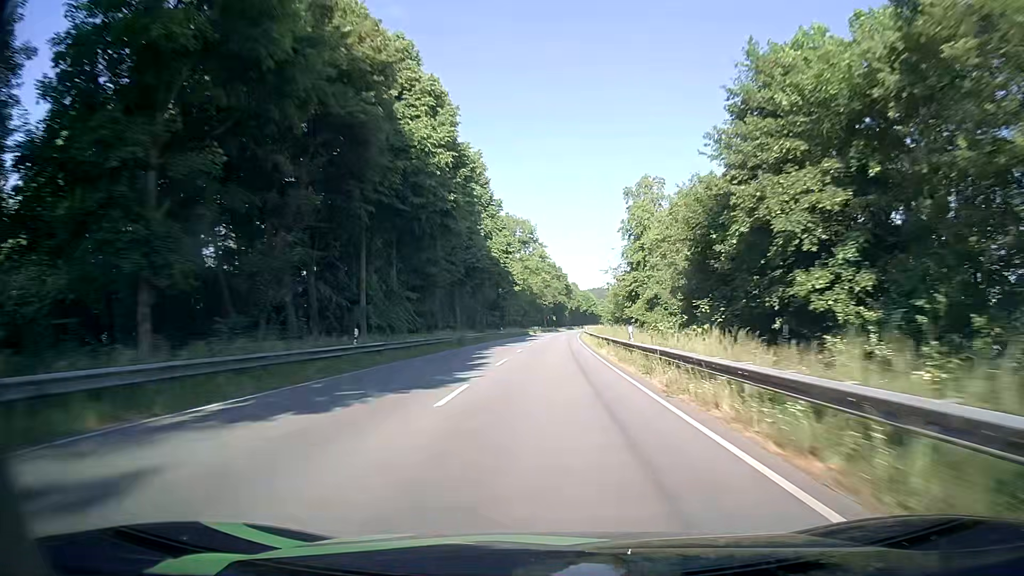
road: primary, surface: asphalt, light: Day
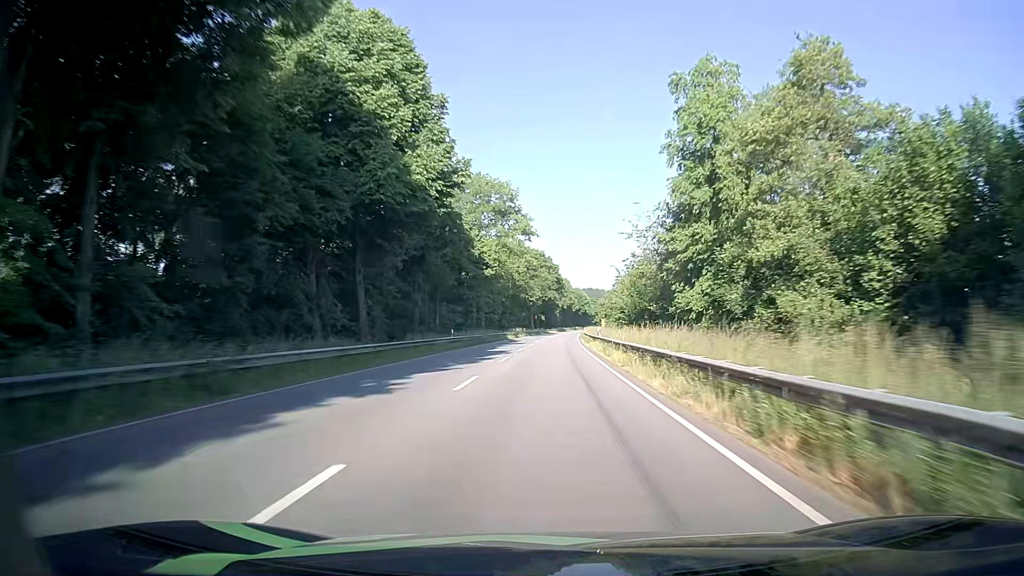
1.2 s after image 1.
(+0.4, +33.1) m; +1°
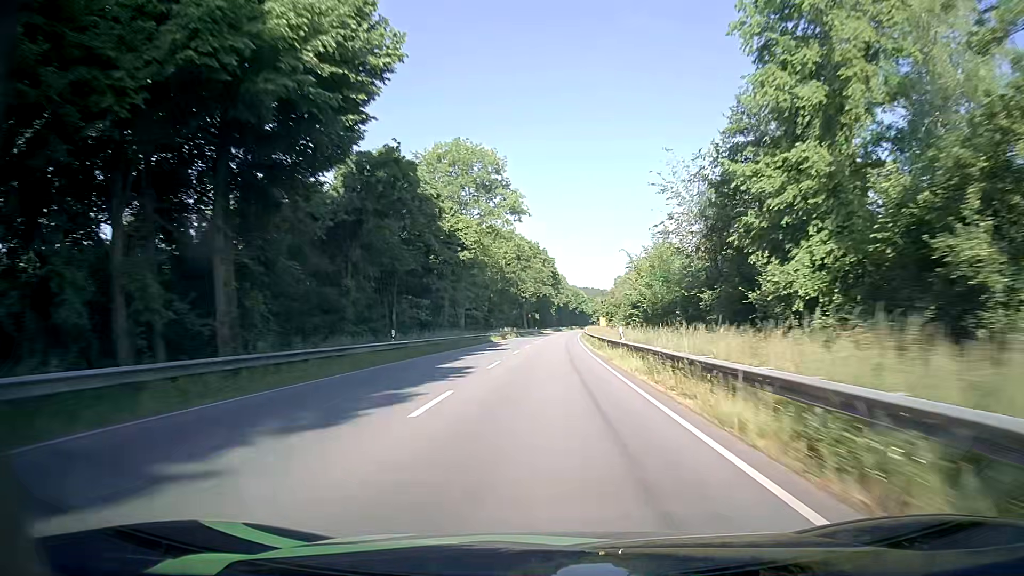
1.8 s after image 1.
(+0.1, +16.5) m; 0°
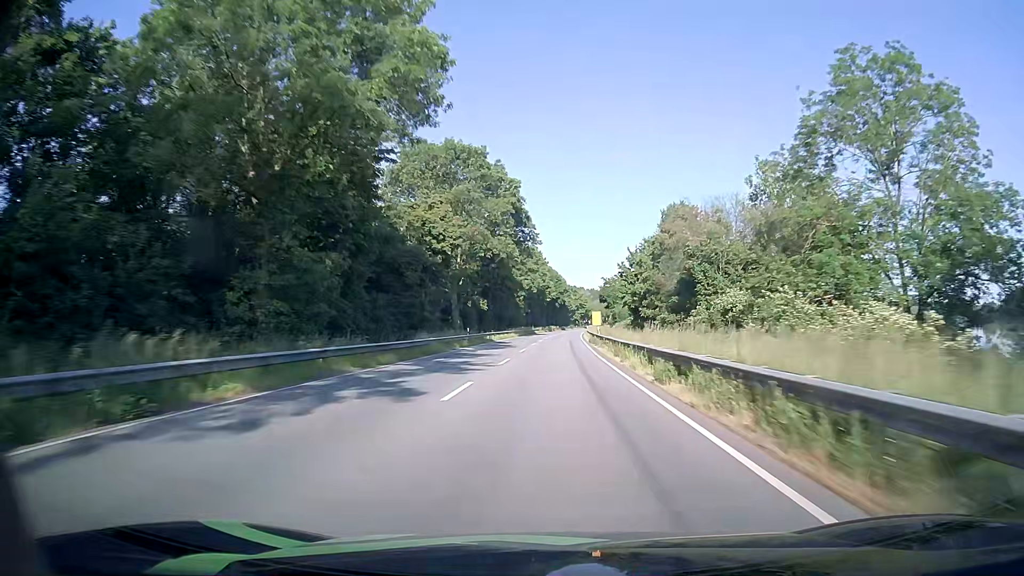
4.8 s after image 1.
(+2.0, +82.1) m; +3°
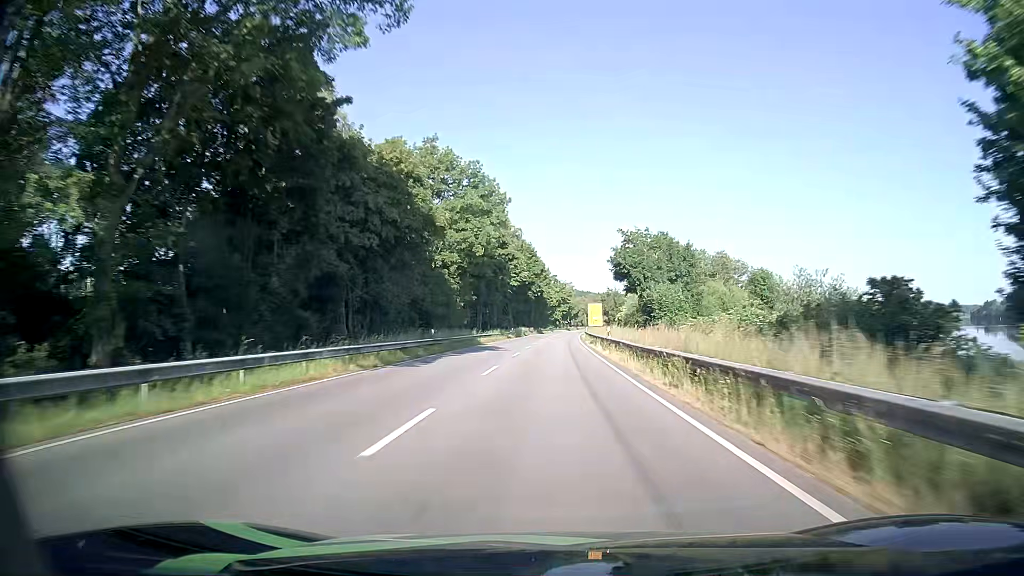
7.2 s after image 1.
(+1.2, +65.4) m; +2°
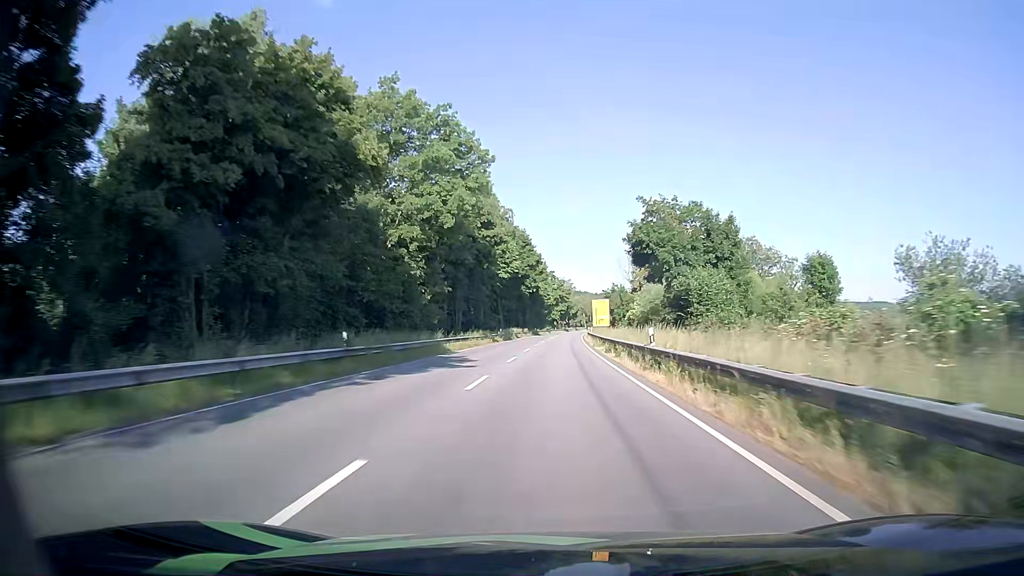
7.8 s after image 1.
(+0.1, +16.4) m; 0°
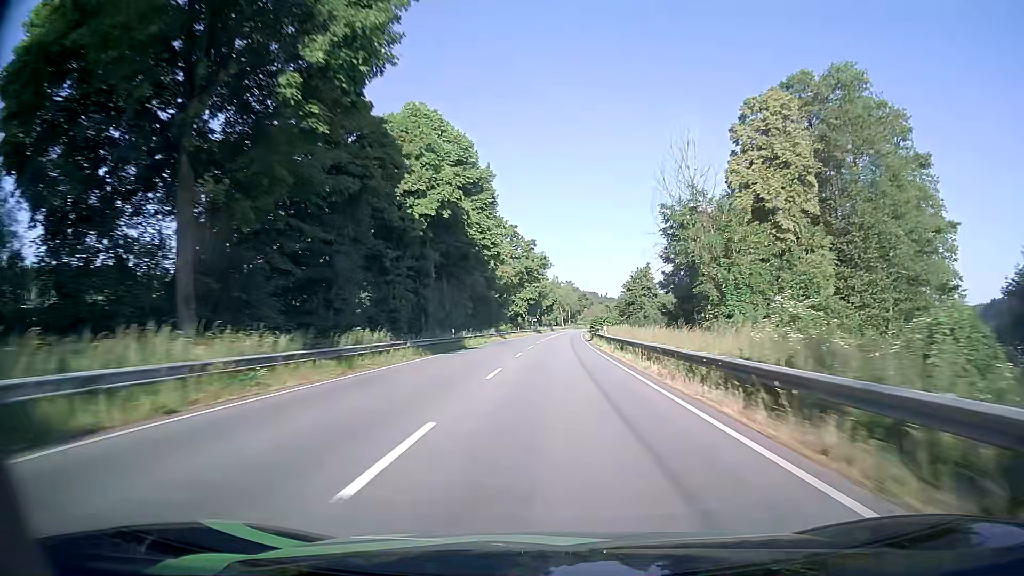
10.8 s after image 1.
(+1.6, +81.8) m; +3°
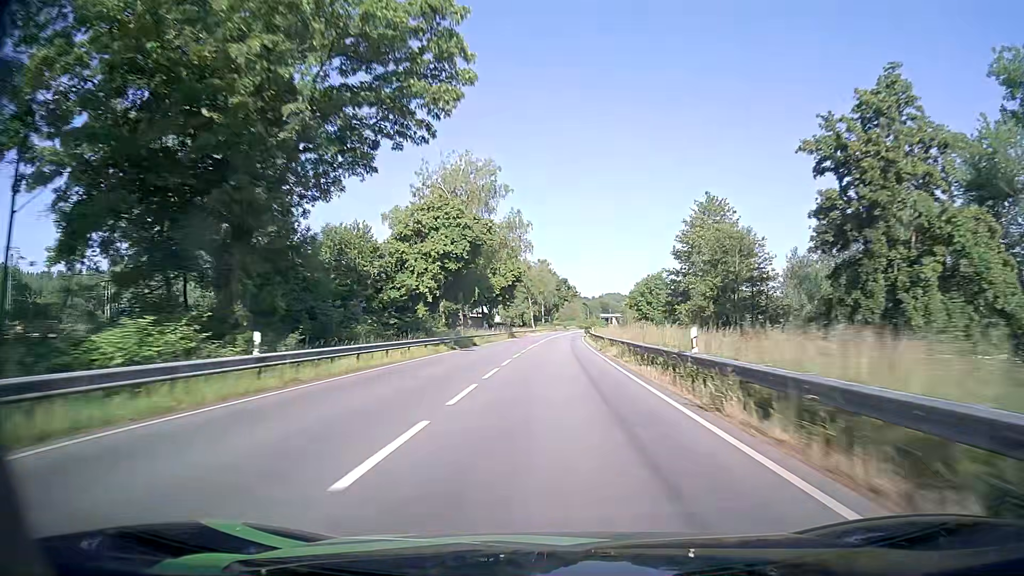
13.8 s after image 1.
(+1.6, +81.3) m; +2°
(0, +10) (0, +20) (0, +30) (0, +40) (+1, +50) (+1, +60) (+1, +70) (+2, +80) (+2, +90) (+3, +100) m
